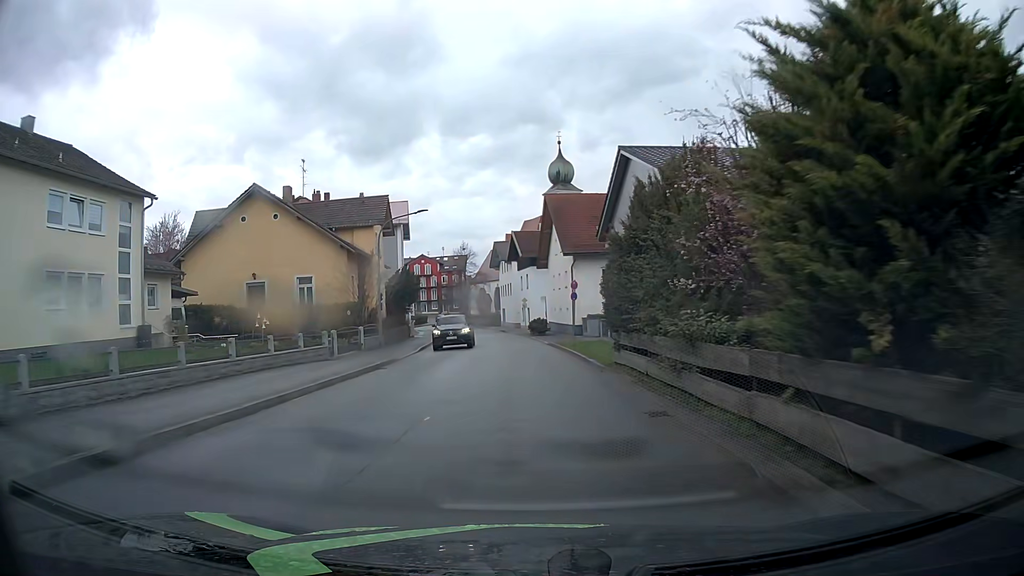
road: unclassified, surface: asphalt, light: Day
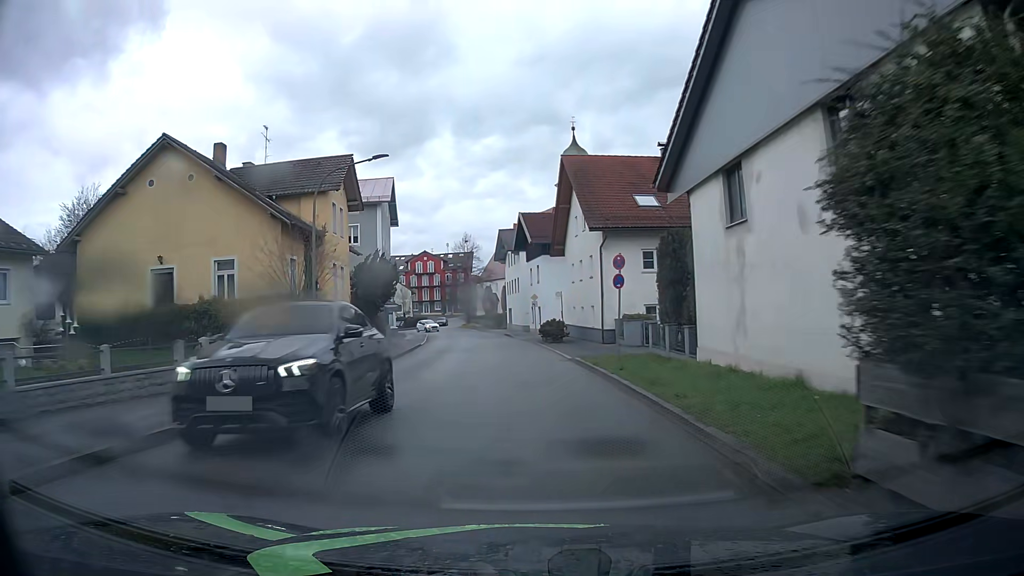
(-0.2, +12.7) m; -1°
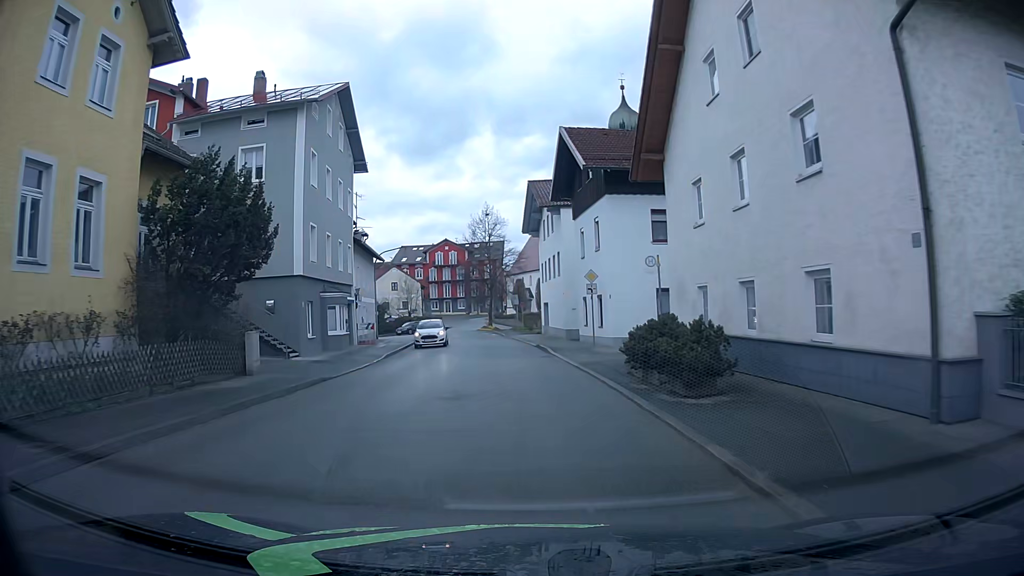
(-0.7, +24.8) m; -4°
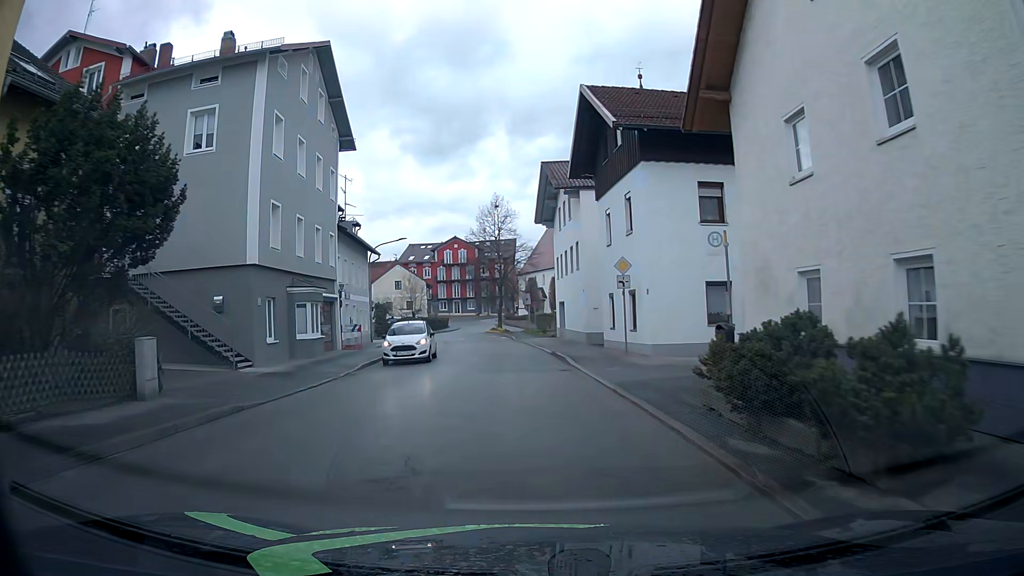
(0.0, +5.9) m; -1°
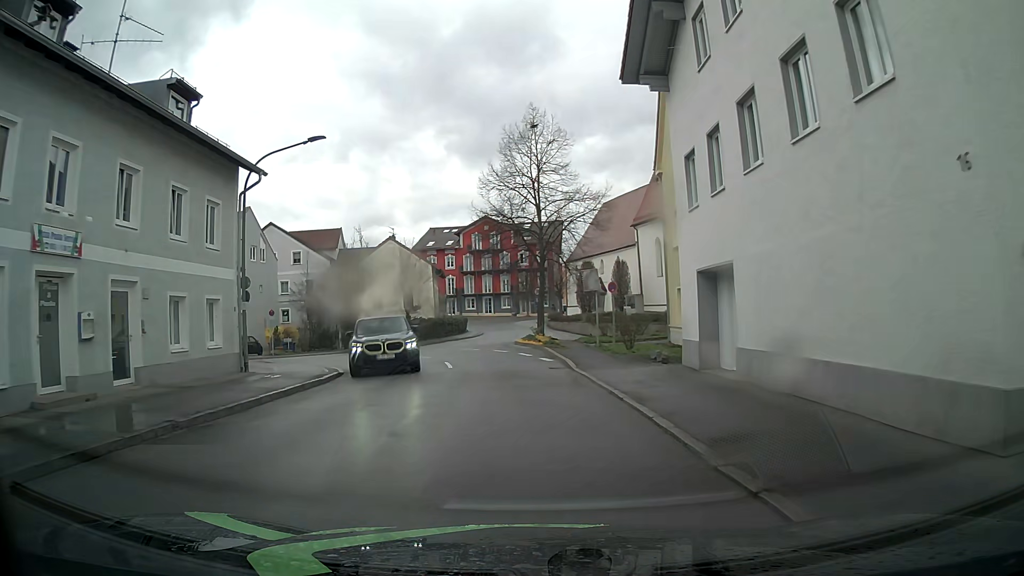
(-1.1, +27.6) m; -3°
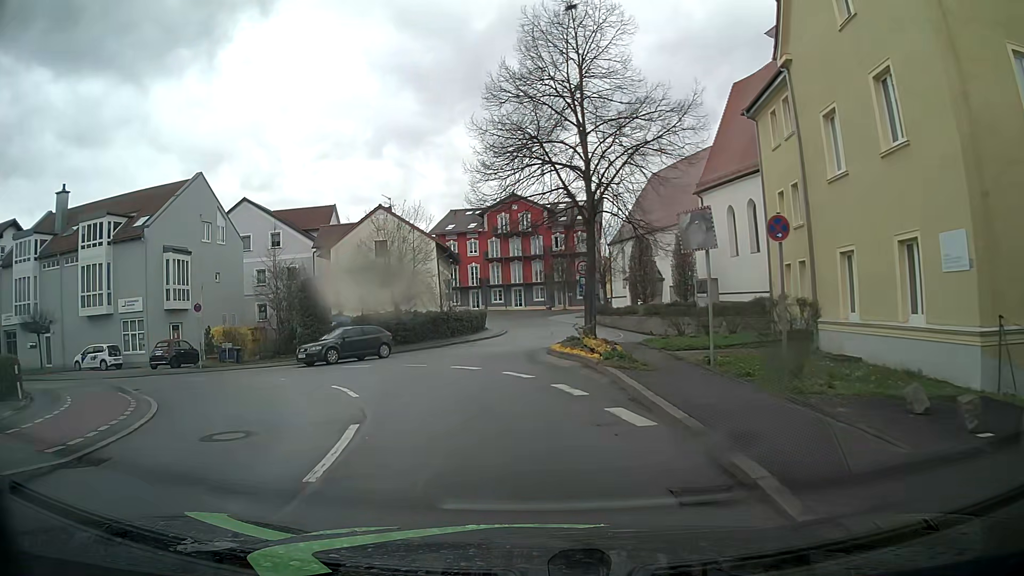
(-0.3, +14.5) m; -3°
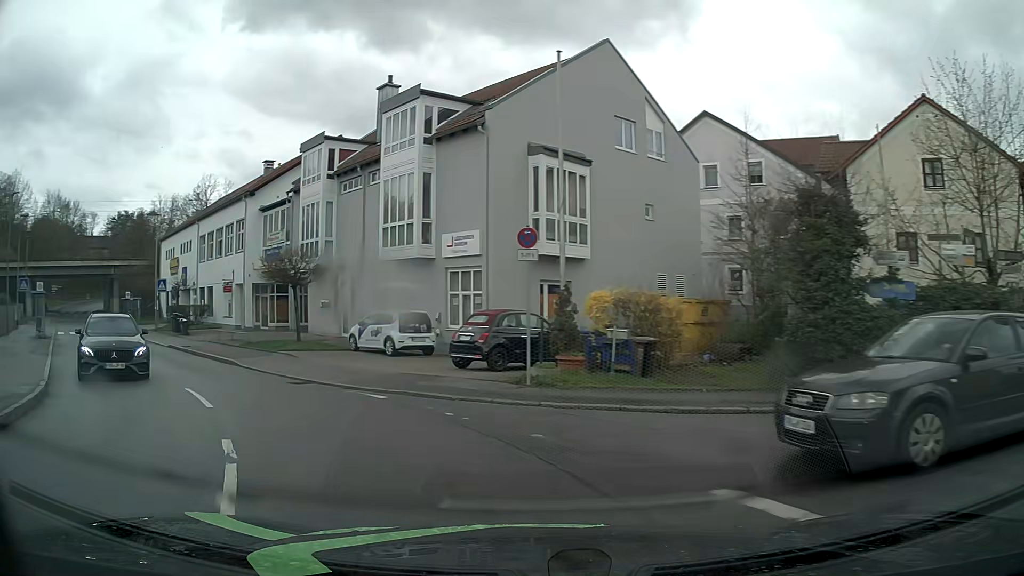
(-5.5, +18.9) m; -41°
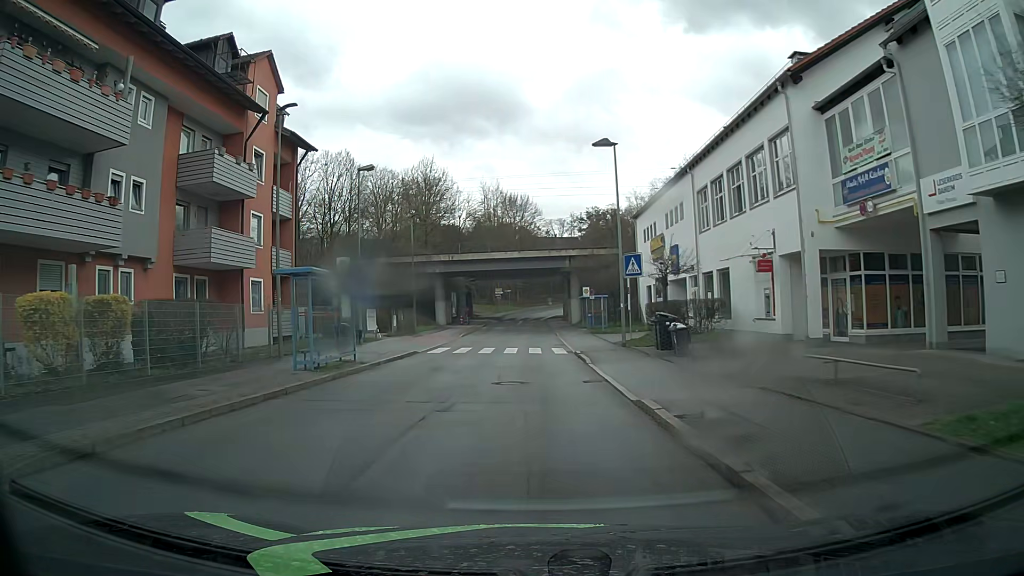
(-9.9, +18.7) m; -43°
(0, +10) (0, +20) (0, +30) (0, +40) (0, +50) (0, +60) (0, +70) (0, +80) (+1, +90) (+3, +100) m
